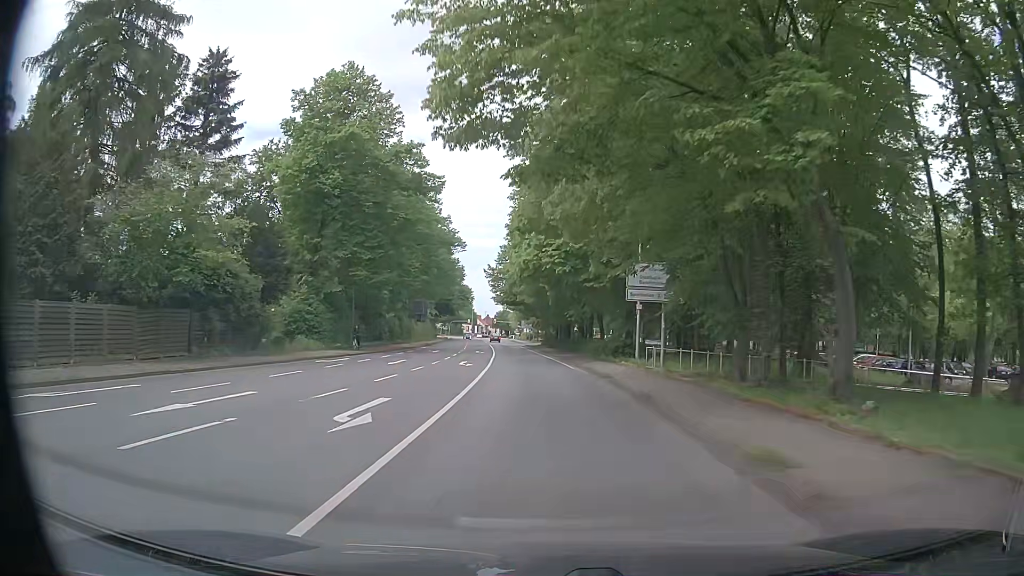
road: primary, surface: asphalt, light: Day
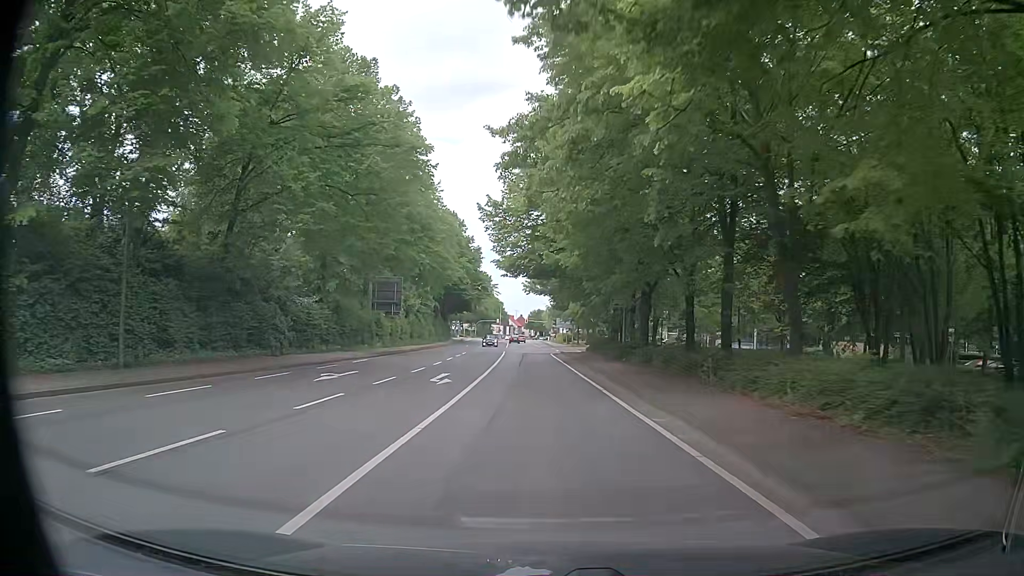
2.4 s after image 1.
(-0.9, +31.7) m; -3°
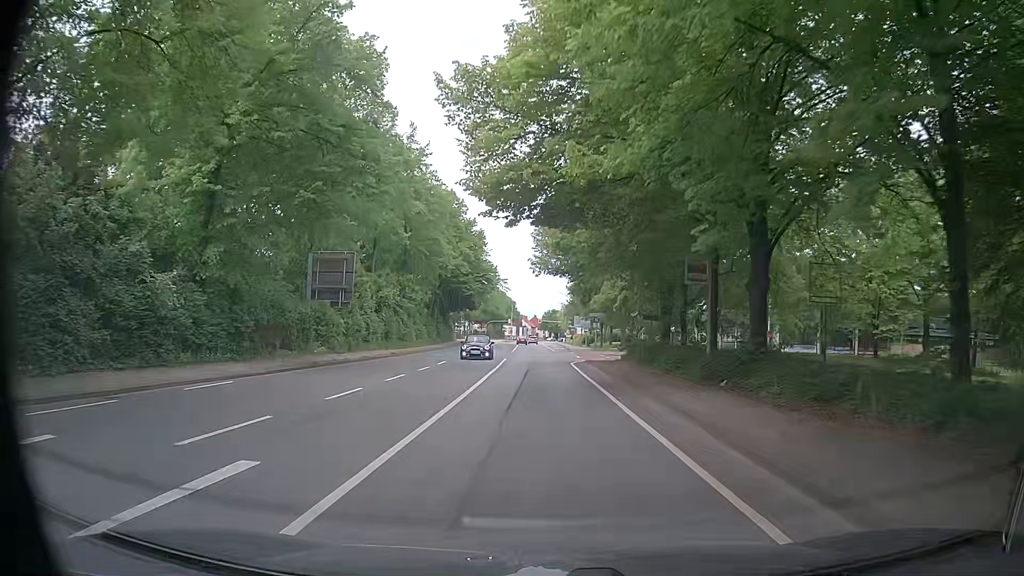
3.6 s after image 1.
(-0.3, +16.4) m; -1°
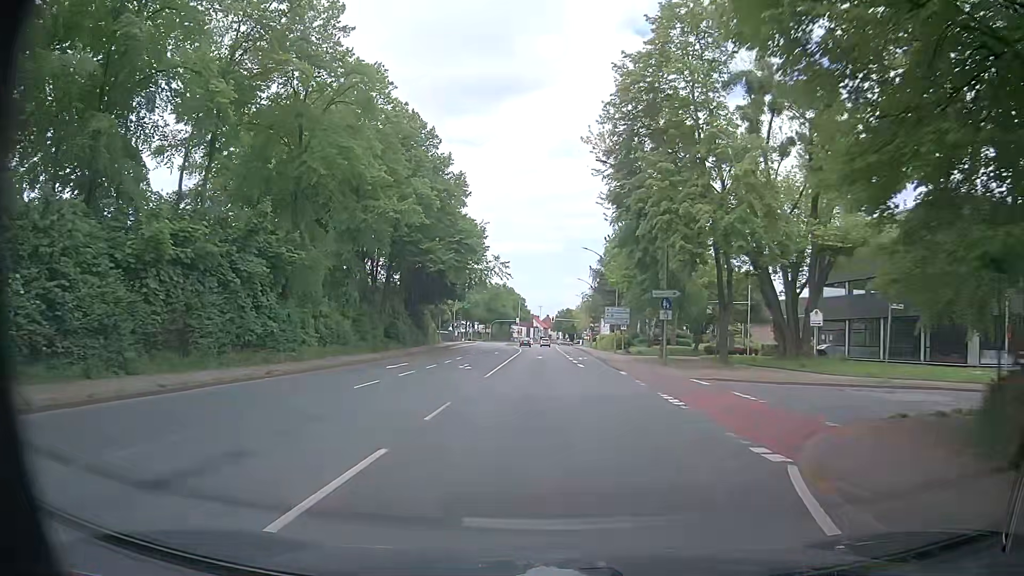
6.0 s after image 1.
(-0.2, +32.2) m; -1°
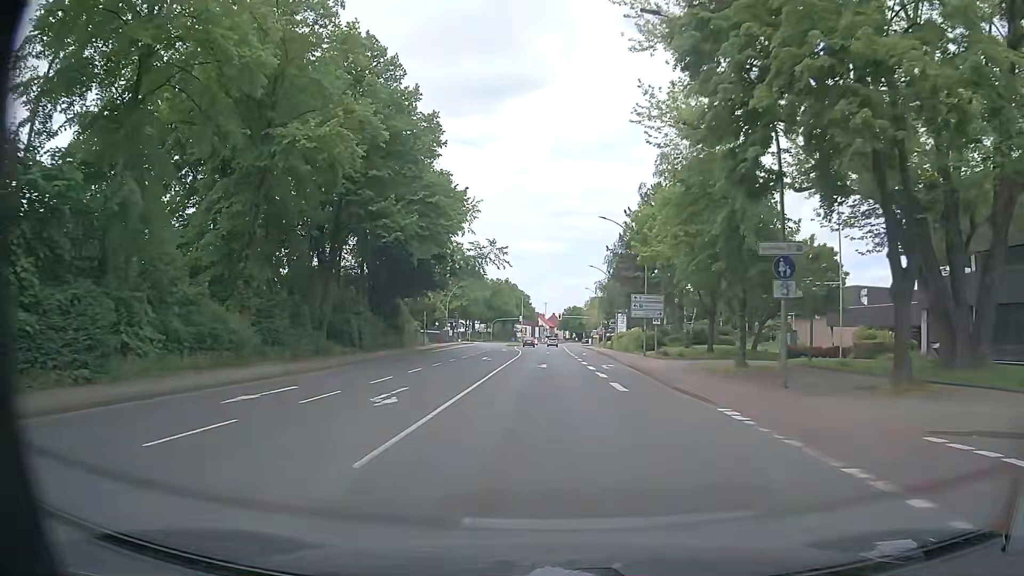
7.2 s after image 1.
(+0.1, +15.9) m; 0°
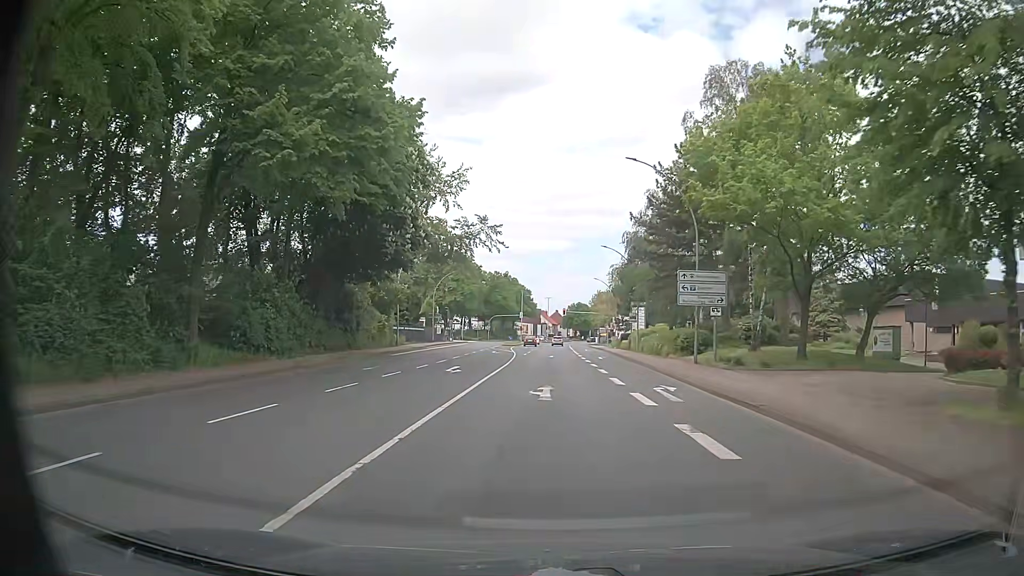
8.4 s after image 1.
(-0.1, +15.9) m; 0°
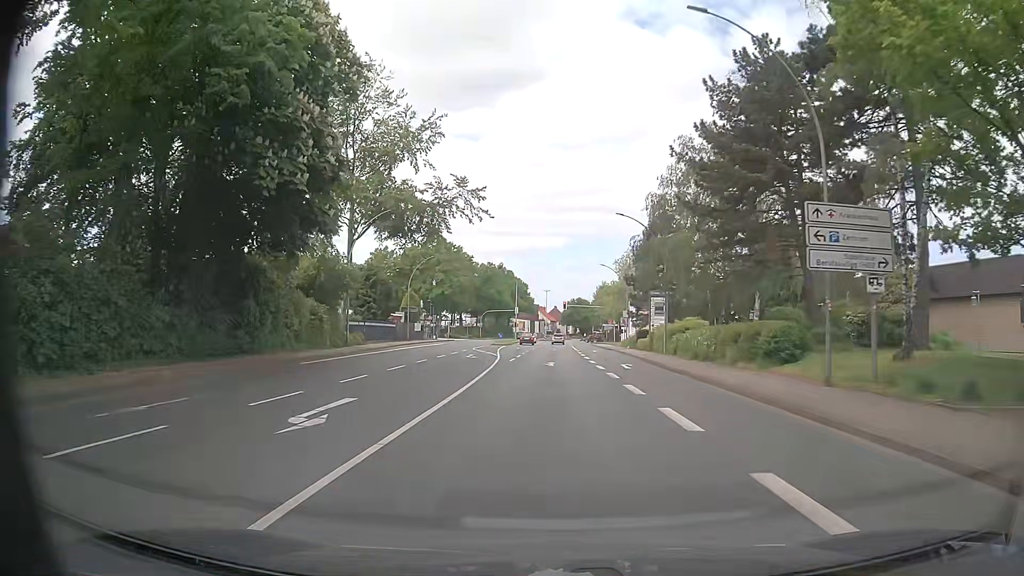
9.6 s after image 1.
(+0.1, +15.9) m; 0°
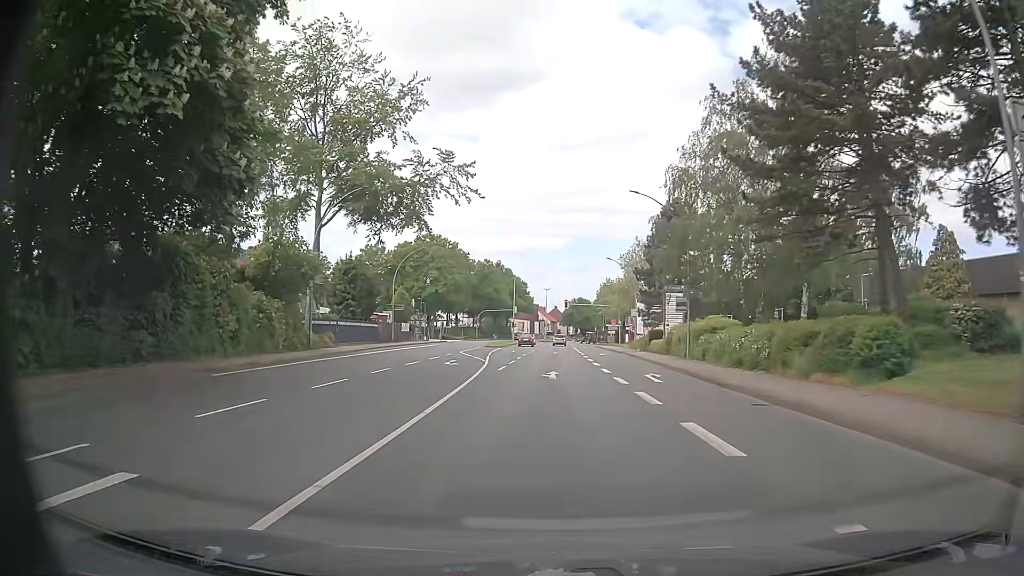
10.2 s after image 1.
(+0.1, +7.9) m; 0°
(0, +10) (0, +20) (0, +30) (0, +40) (0, +50) (0, +60) (+1, +70) (+1, +80) (+1, +90) (+2, +100) m
